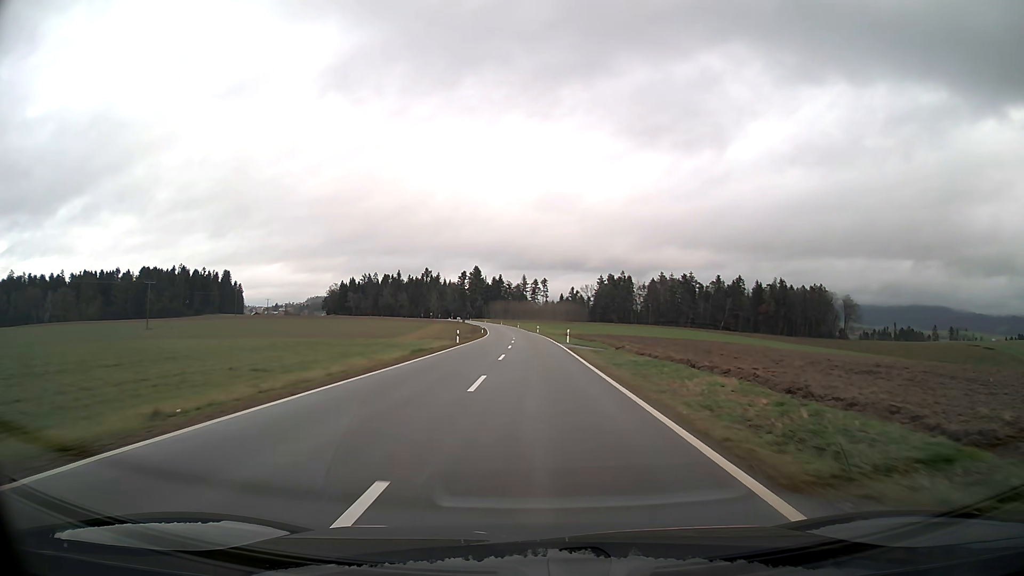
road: tertiary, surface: asphalt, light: Day
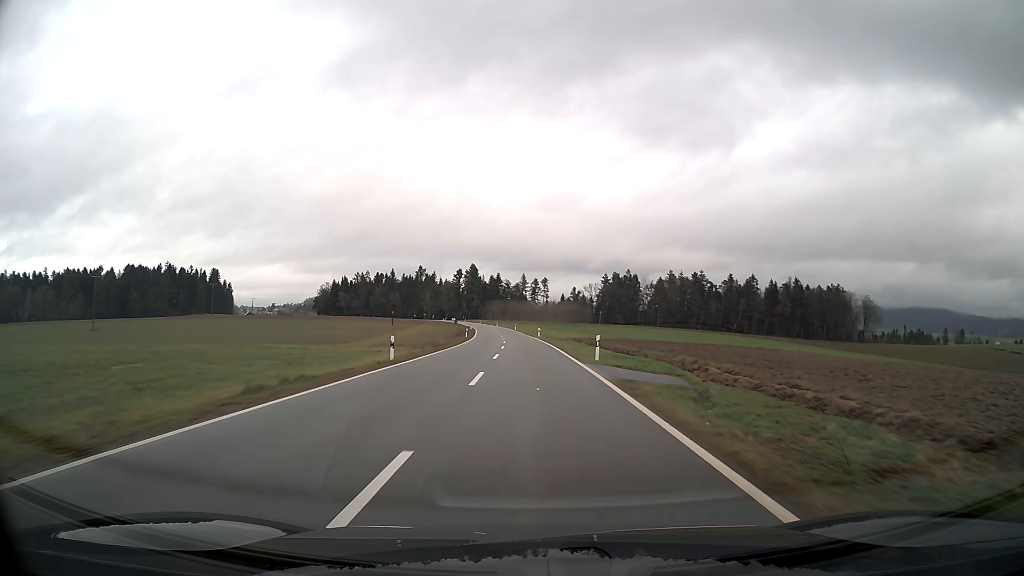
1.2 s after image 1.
(0.0, +22.9) m; 0°
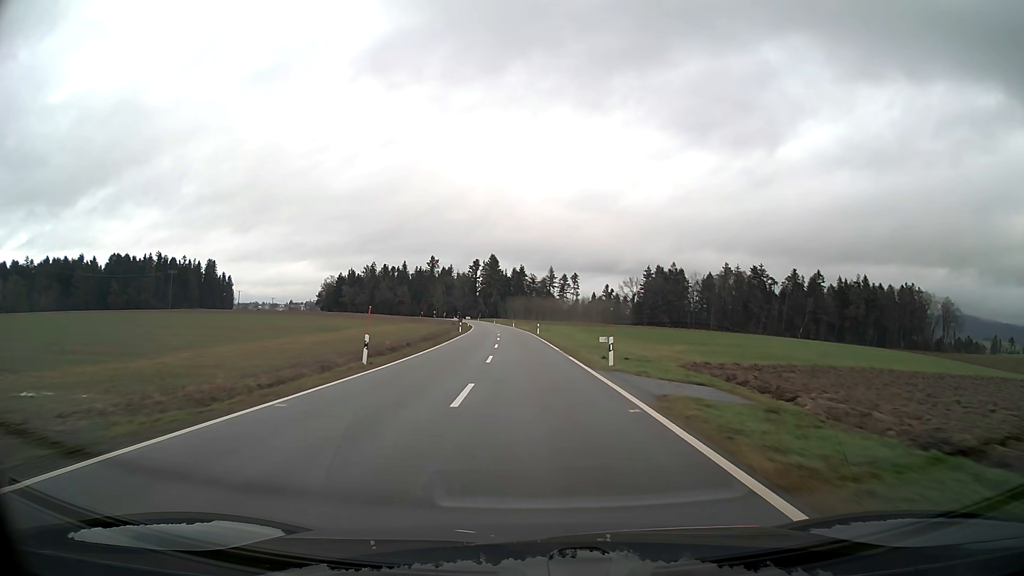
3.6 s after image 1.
(-1.0, +52.4) m; -2°
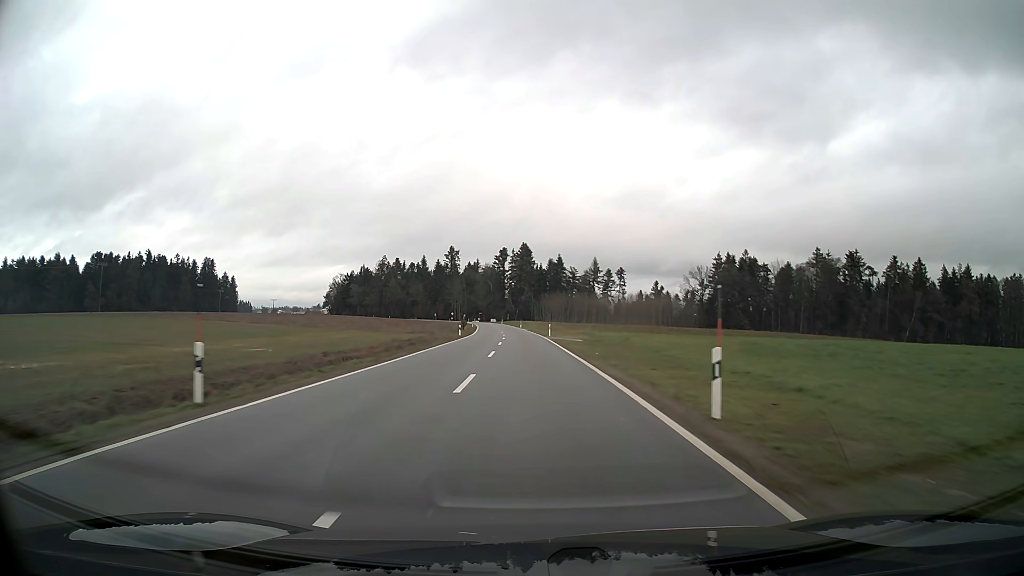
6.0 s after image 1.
(-1.6, +58.4) m; -3°
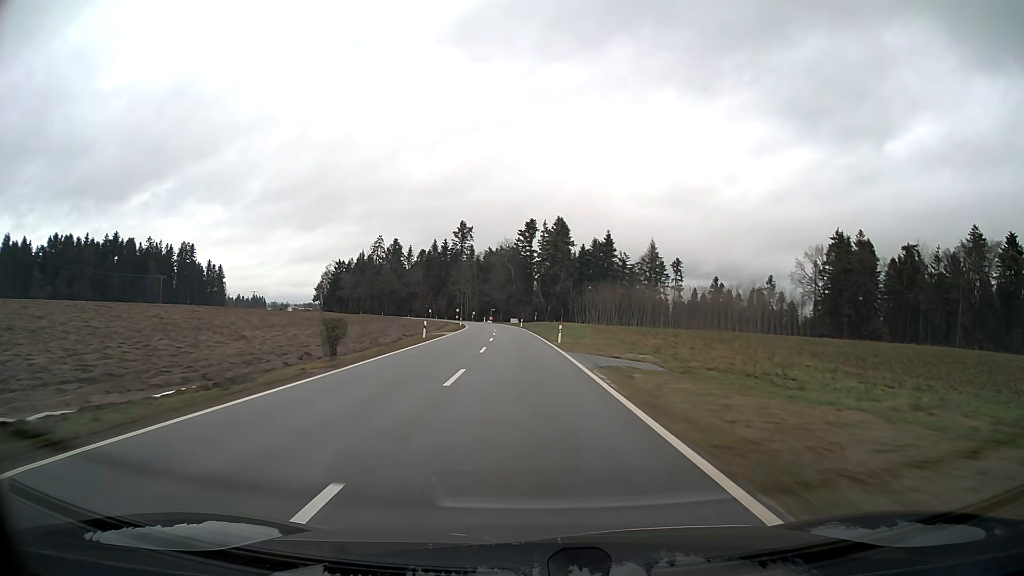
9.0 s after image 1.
(-1.6, +70.6) m; -3°
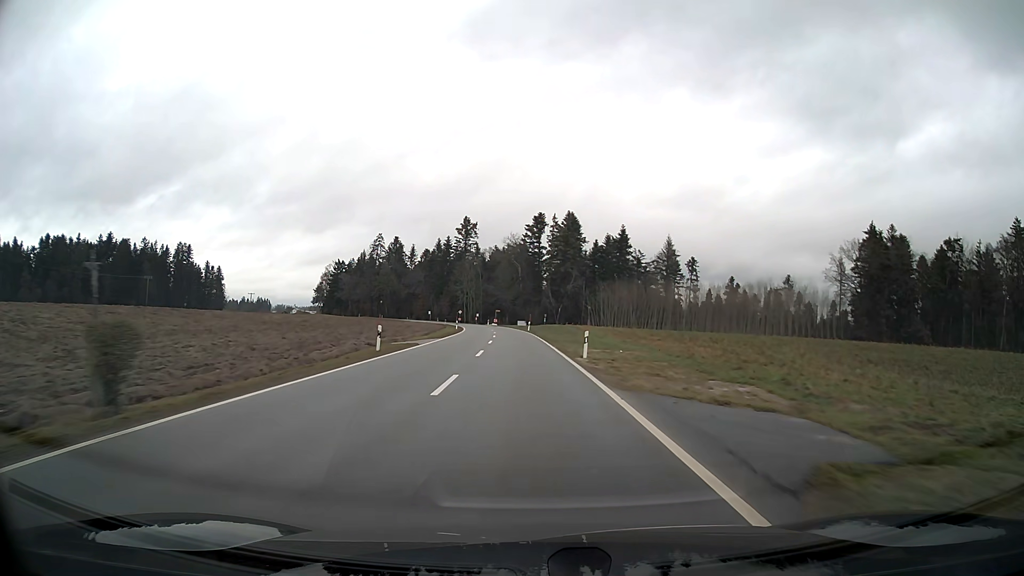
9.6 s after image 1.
(-0.1, +13.6) m; -1°
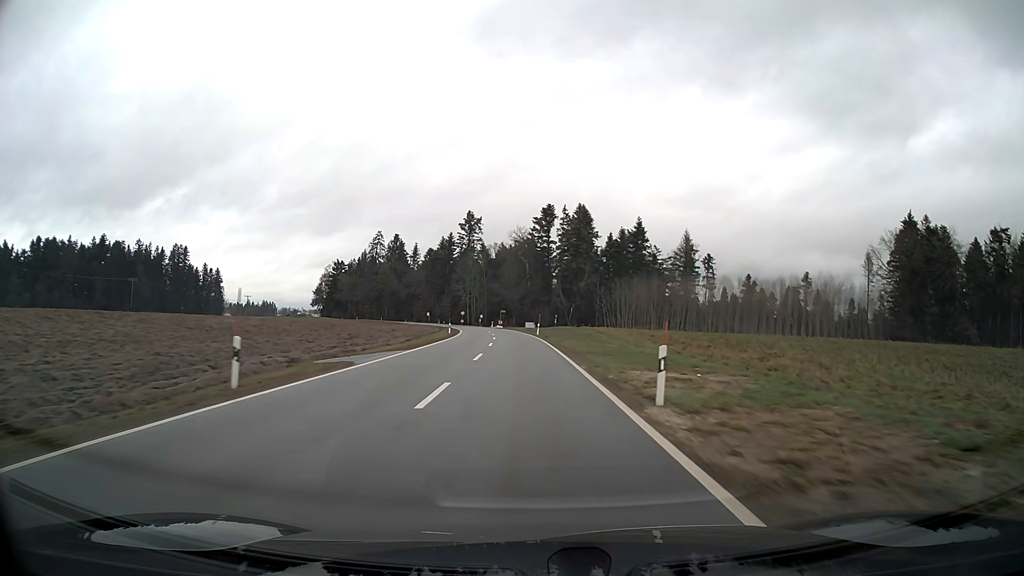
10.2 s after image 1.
(-0.1, +13.4) m; -1°
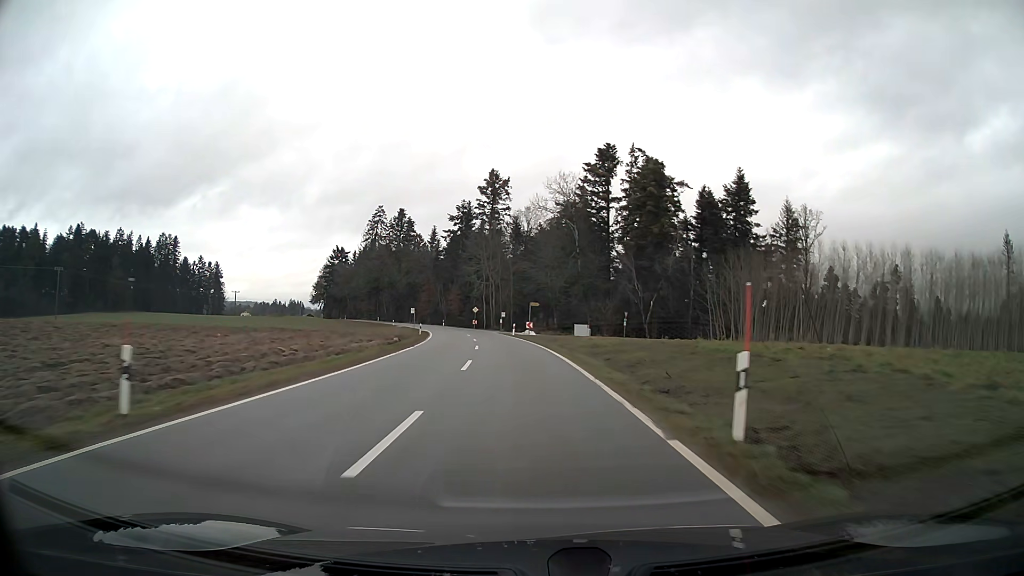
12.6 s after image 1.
(-1.6, +52.0) m; -4°
